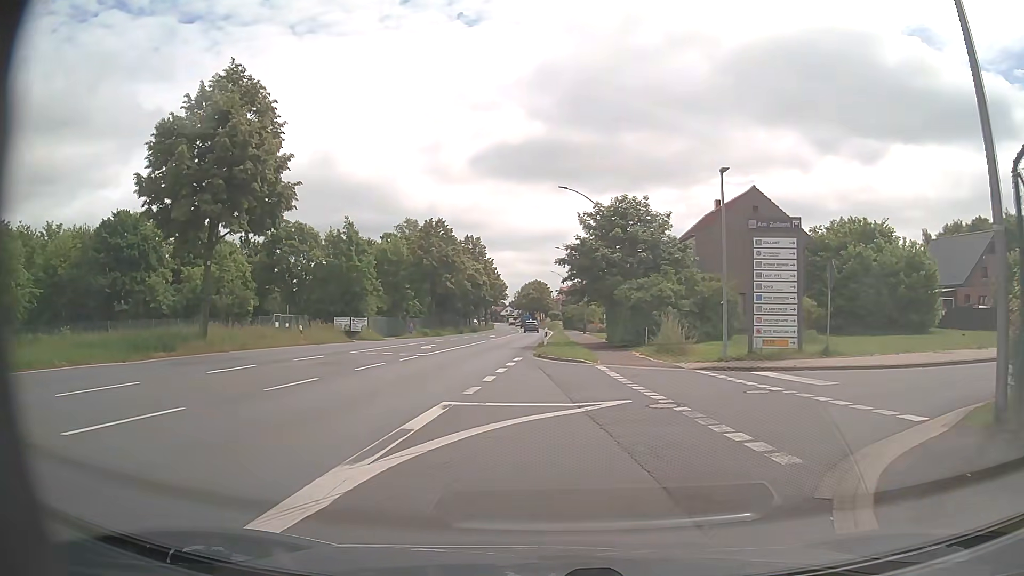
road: primary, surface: asphalt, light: Day
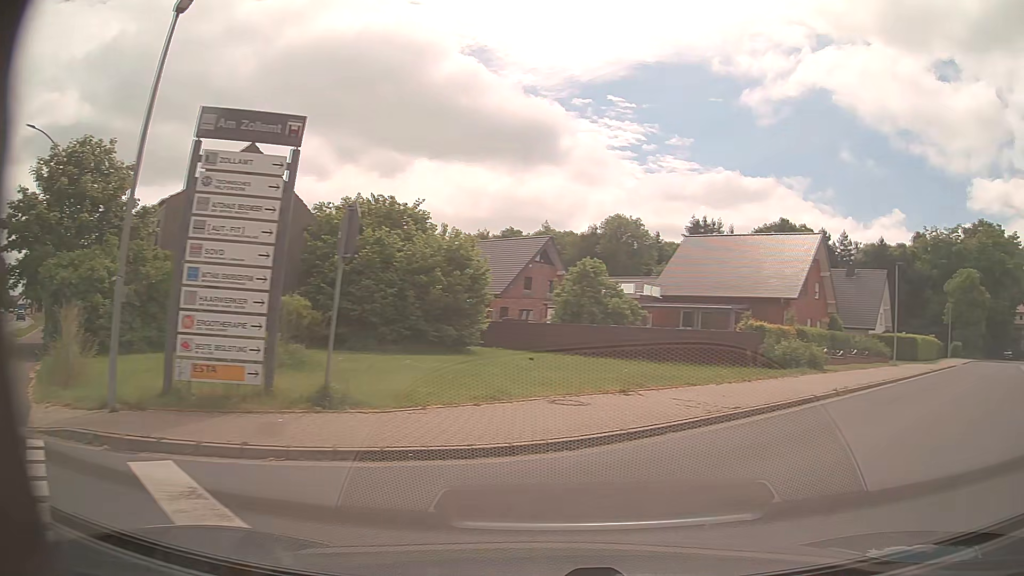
(+3.2, +10.9) m; +42°
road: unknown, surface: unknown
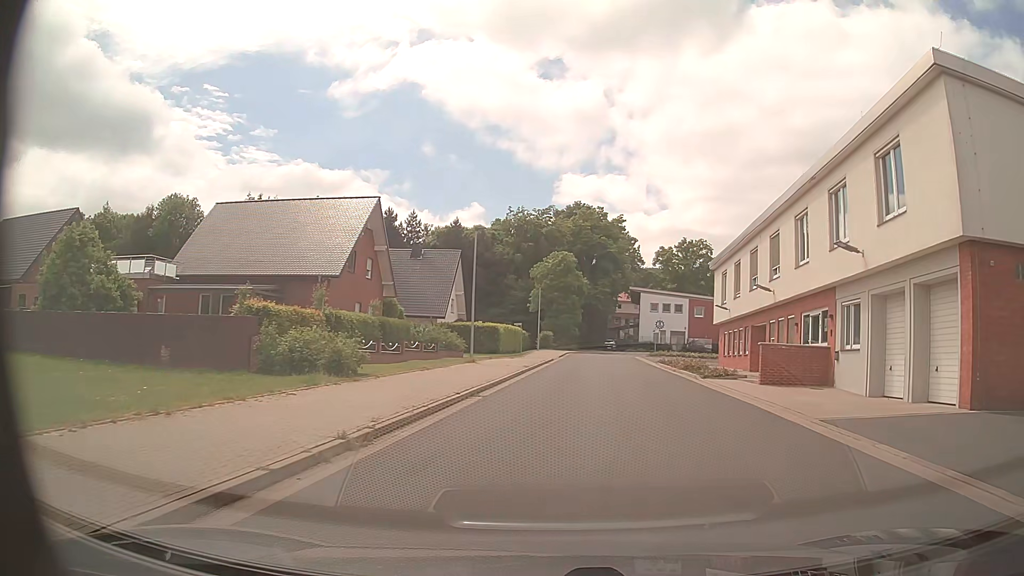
(+4.3, +9.9) m; +38°
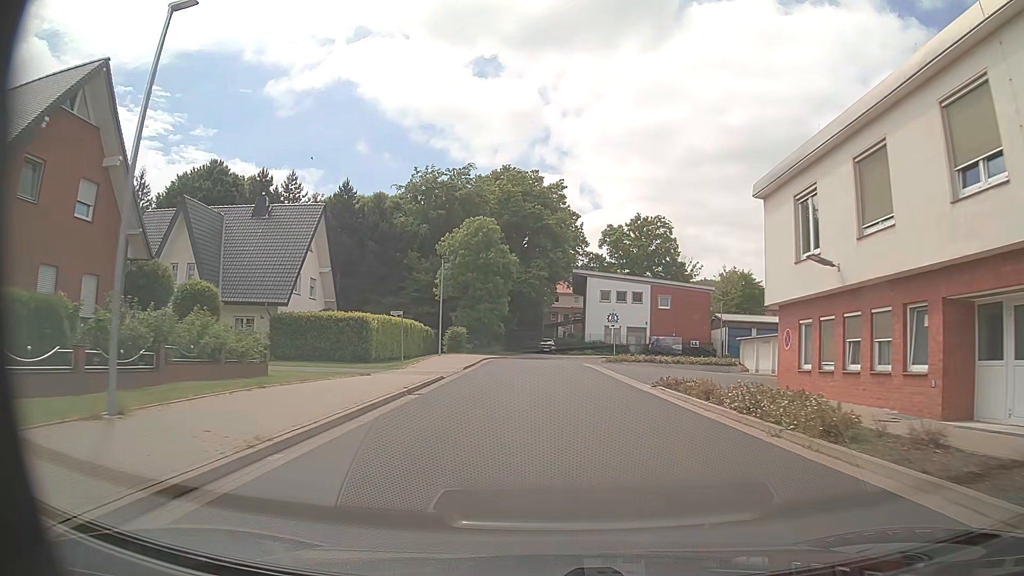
(+1.5, +22.8) m; +6°
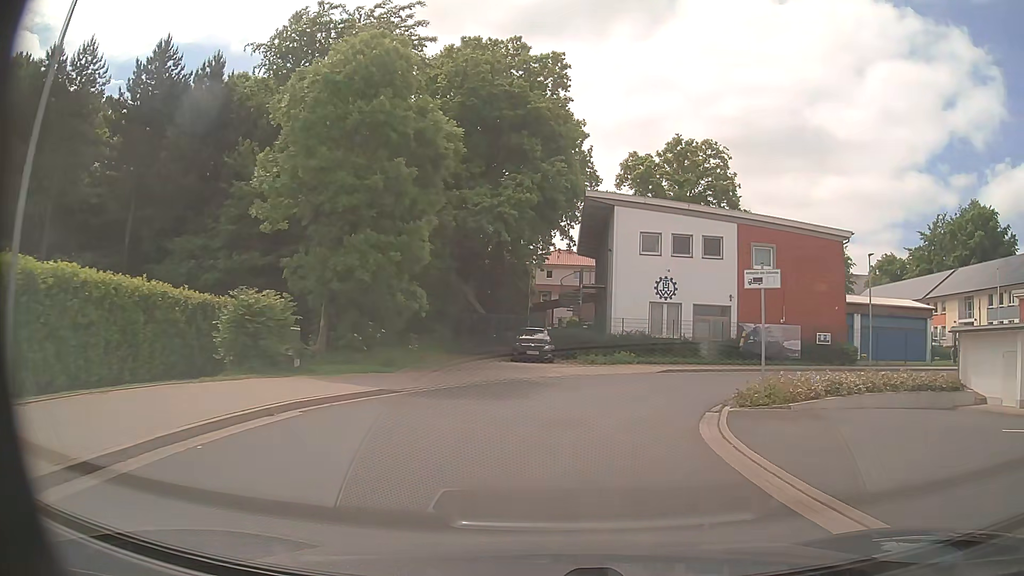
(-0.2, +35.1) m; 0°
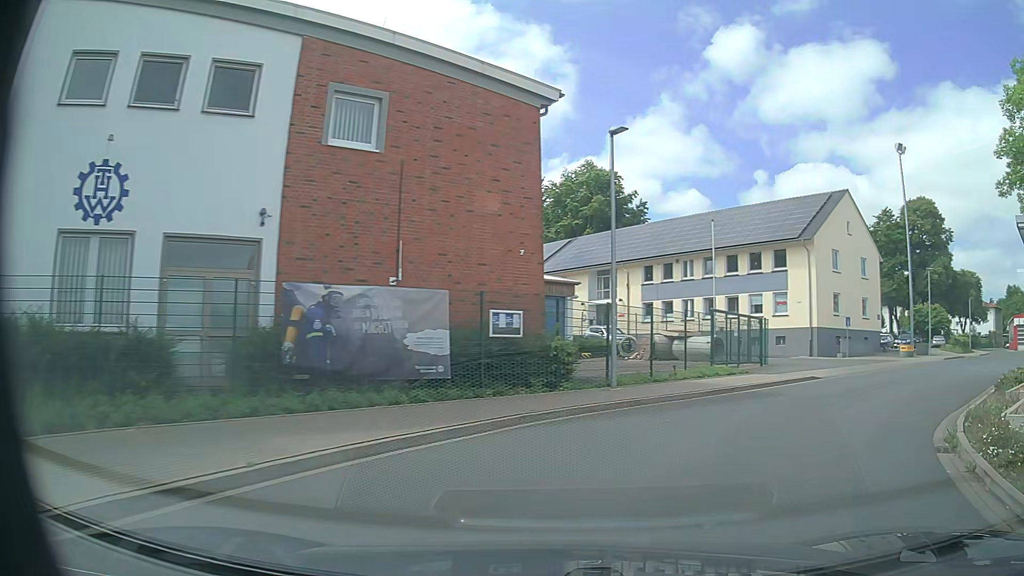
(+4.8, +22.0) m; +39°
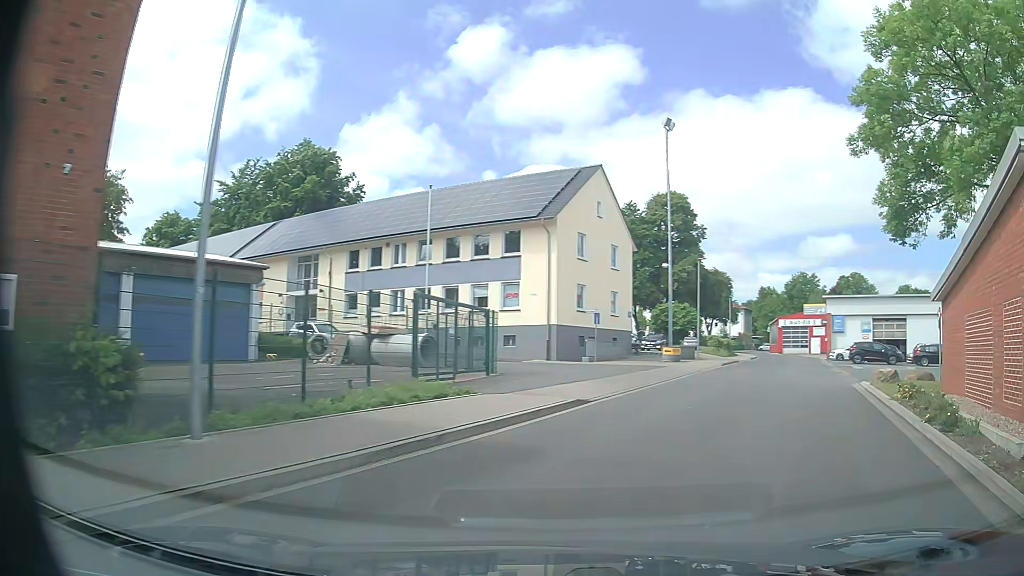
(+1.7, +8.1) m; +23°
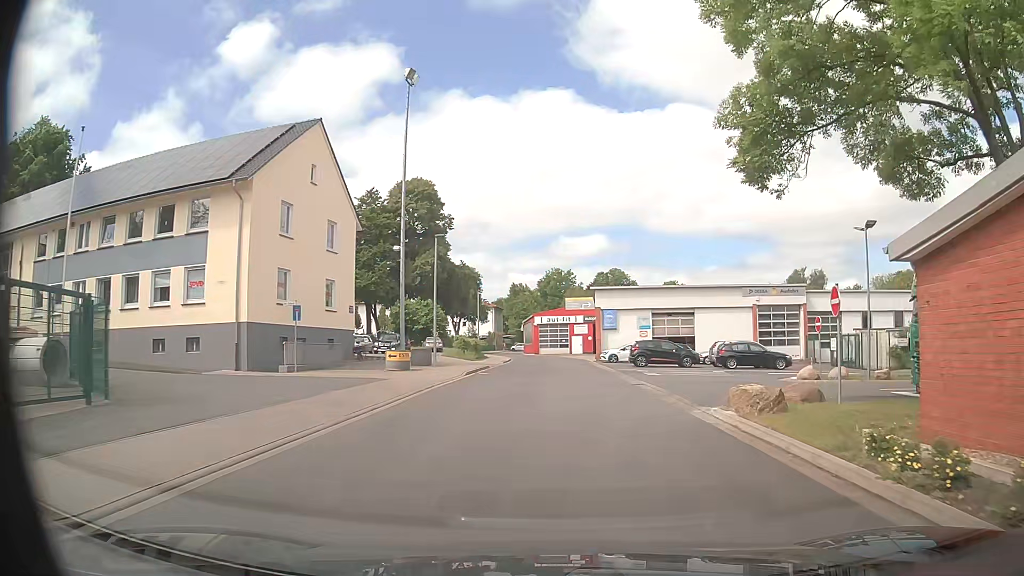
(+2.1, +9.2) m; +22°
